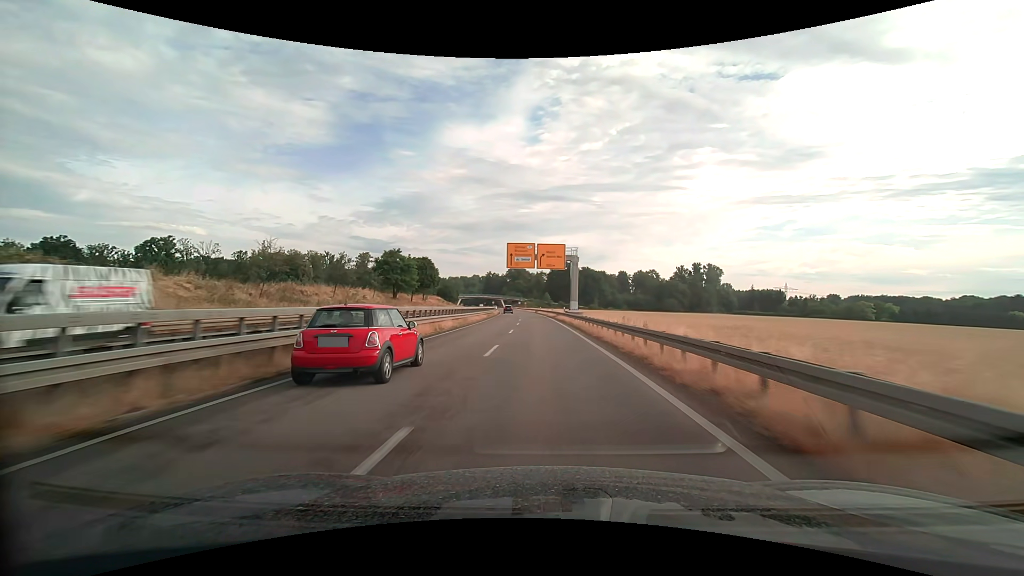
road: trunk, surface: asphalt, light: Day
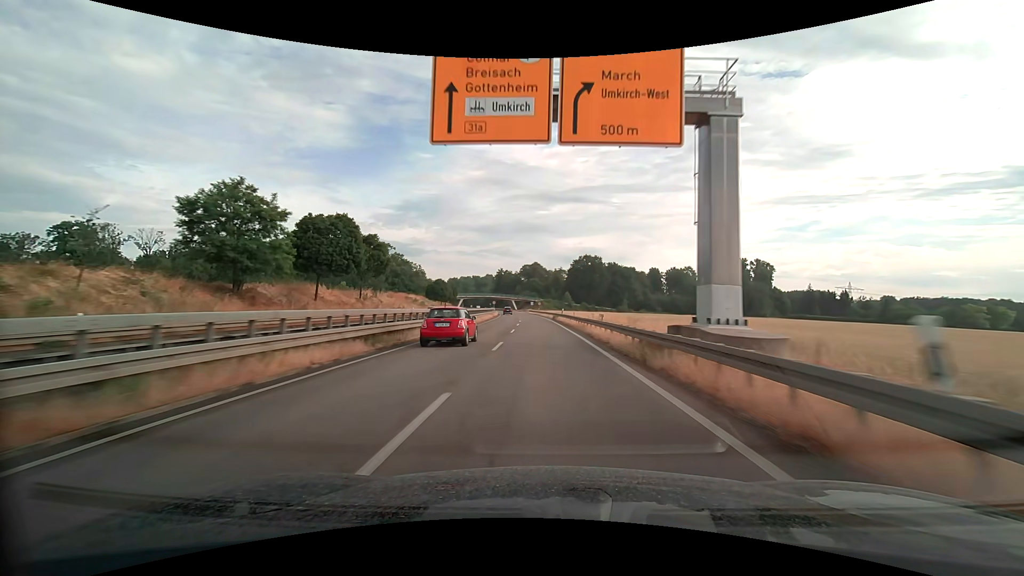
(-0.8, +45.5) m; -2°
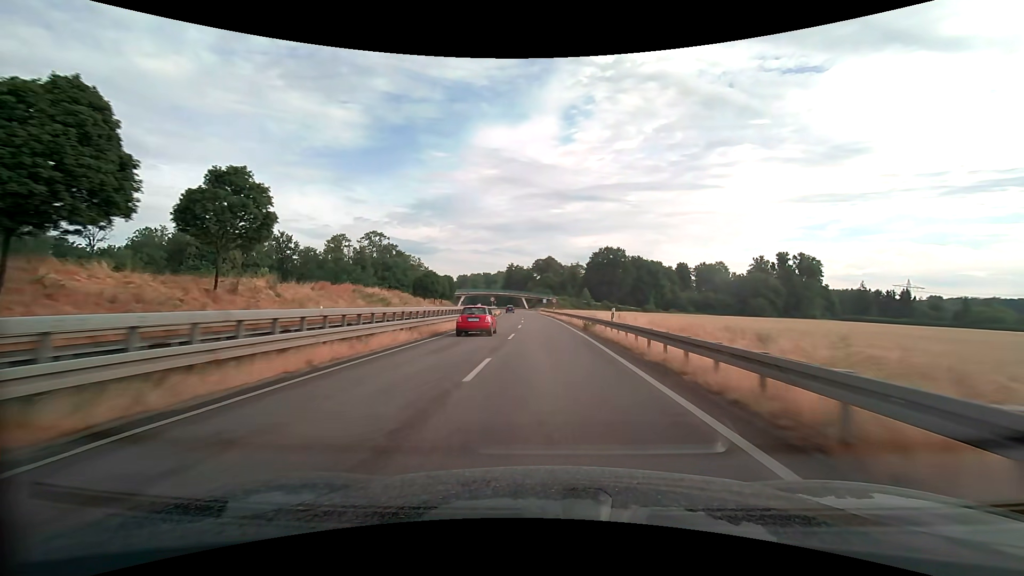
(-0.4, +30.3) m; -1°
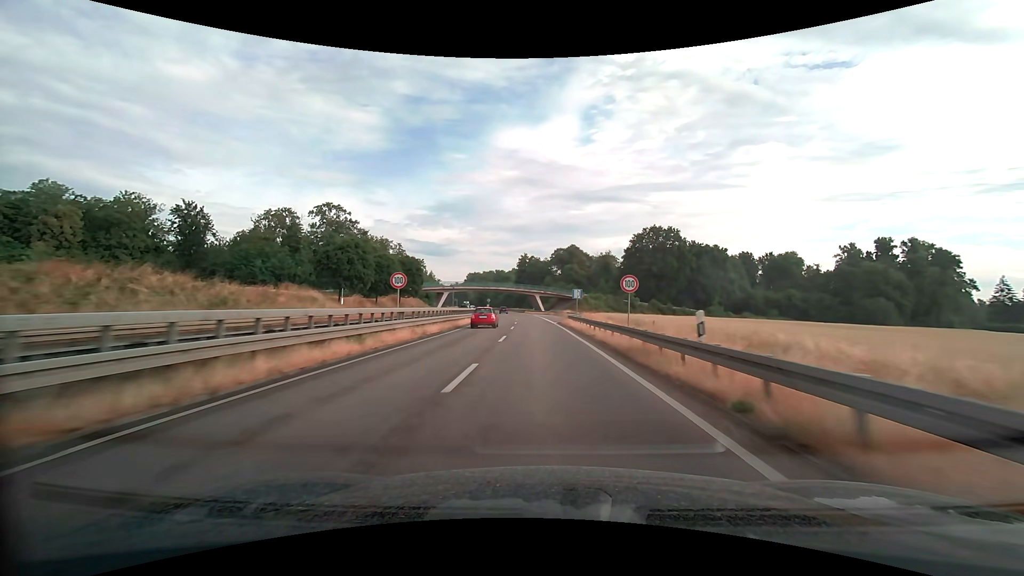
(-1.3, +60.6) m; -2°
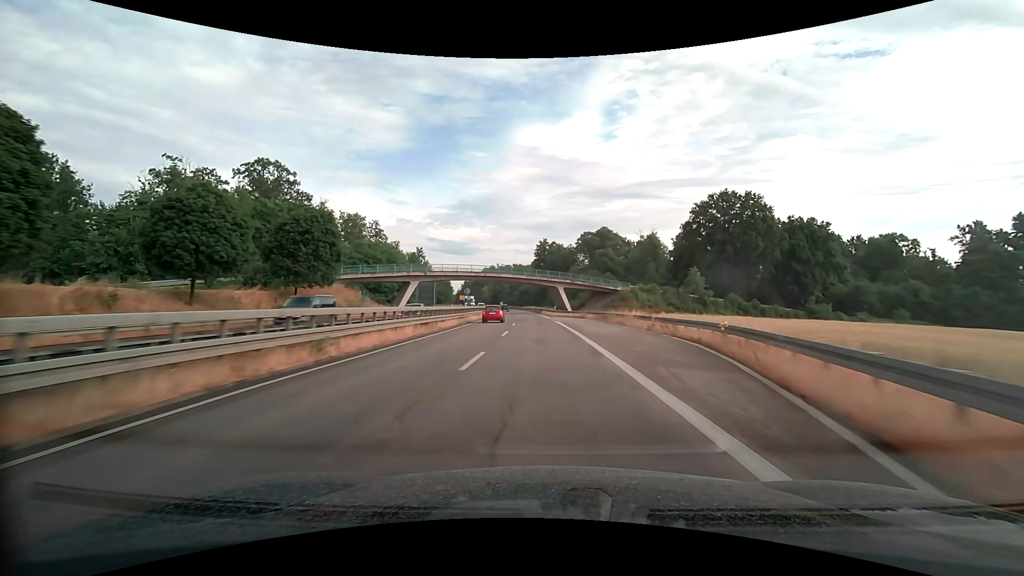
(-0.9, +45.5) m; -2°
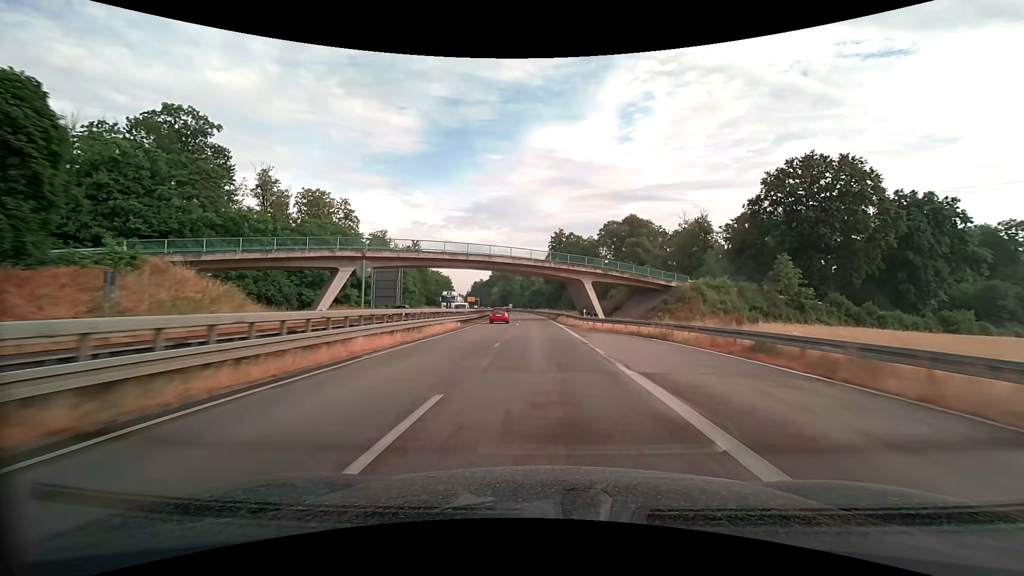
(-0.5, +30.3) m; -2°
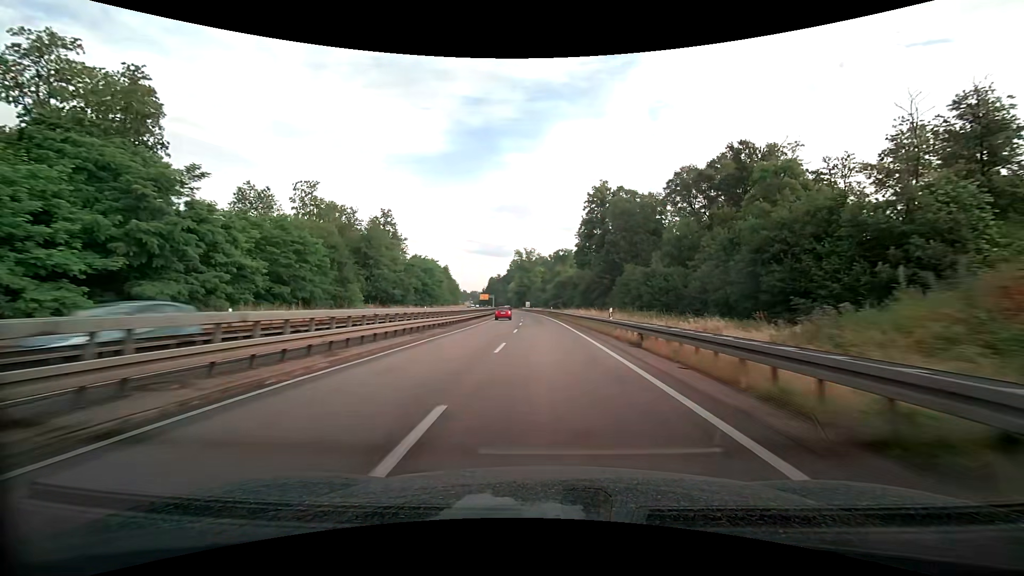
(-1.6, +60.5) m; -3°
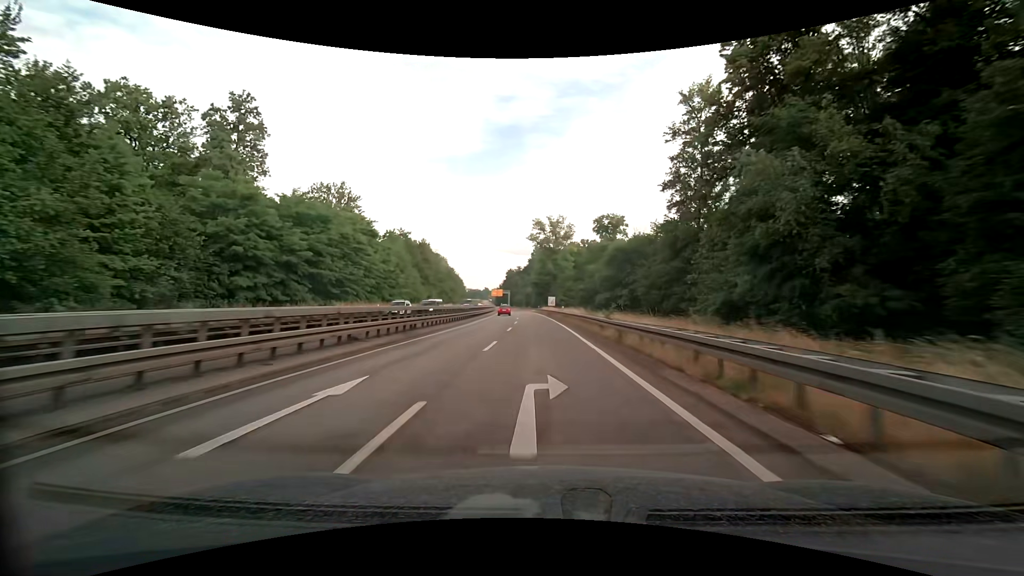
(-2.1, +71.0) m; -3°
(0, +10) (0, +20) (0, +30) (-1, +40) (-1, +50) (-1, +60) (-2, +70) (-3, +80) (-3, +90) (-4, +100) m
